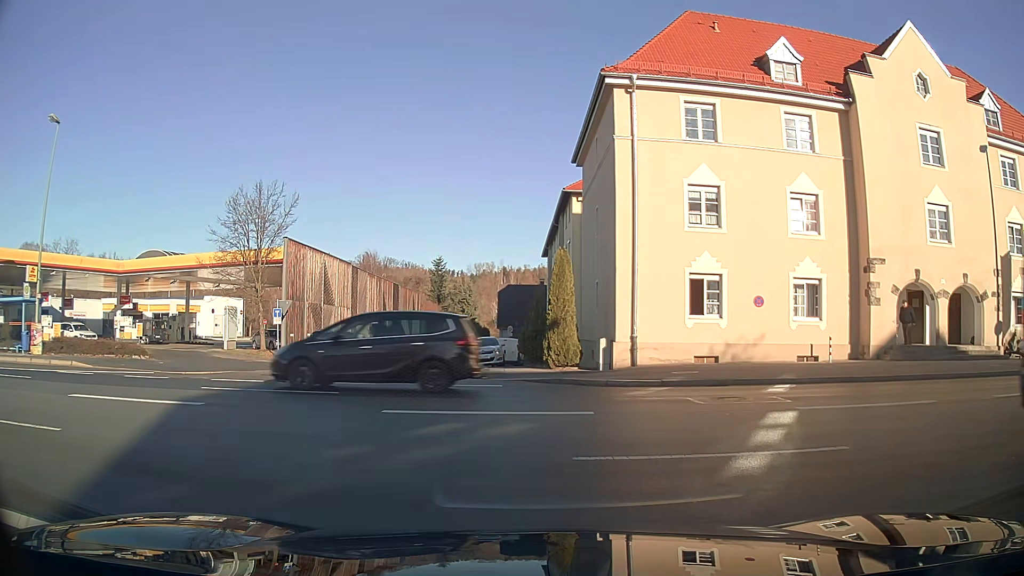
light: Day
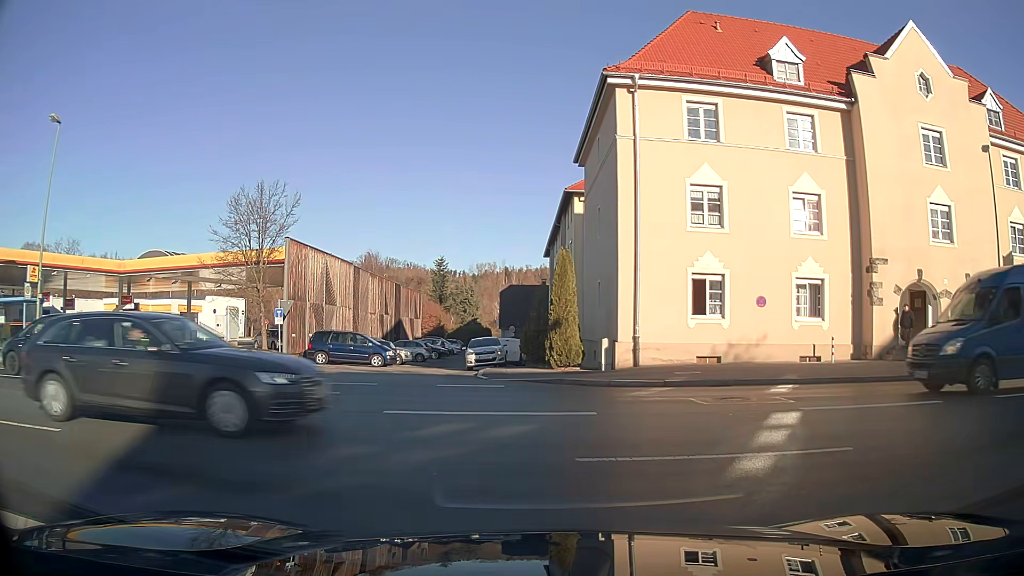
(0.0, 0.0) m; 0°
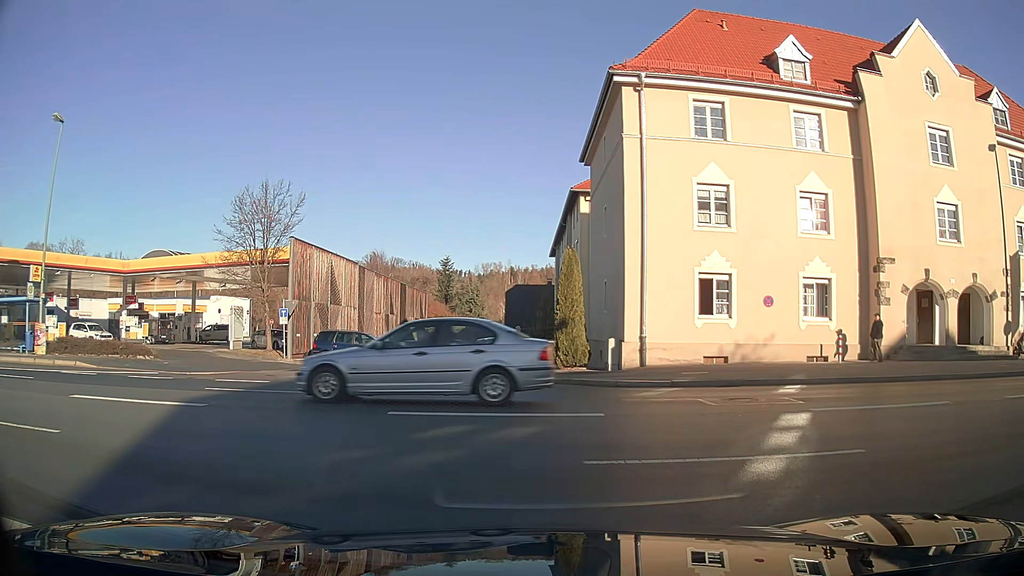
(0.0, +0.2) m; 0°
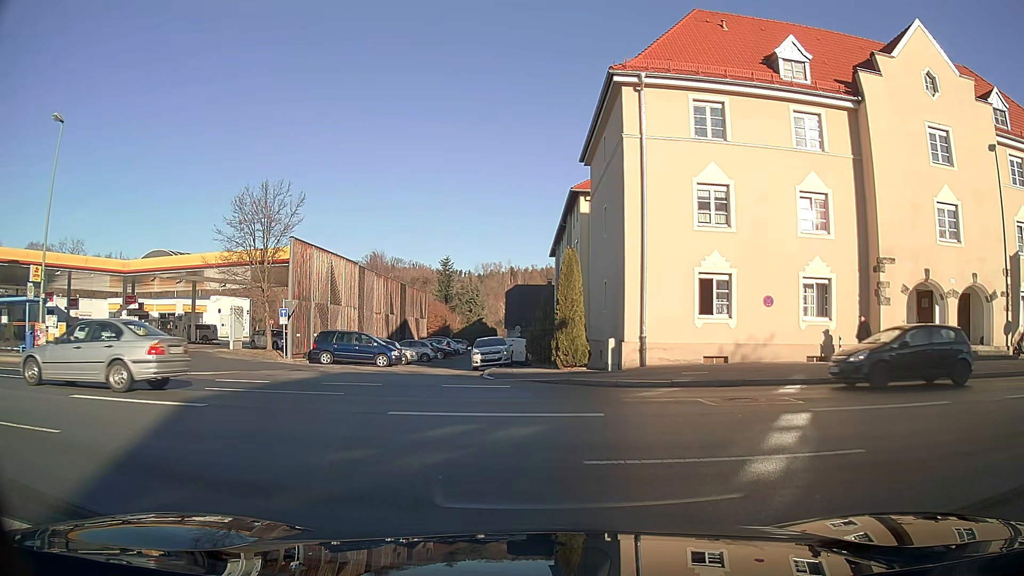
(0.0, 0.0) m; 0°
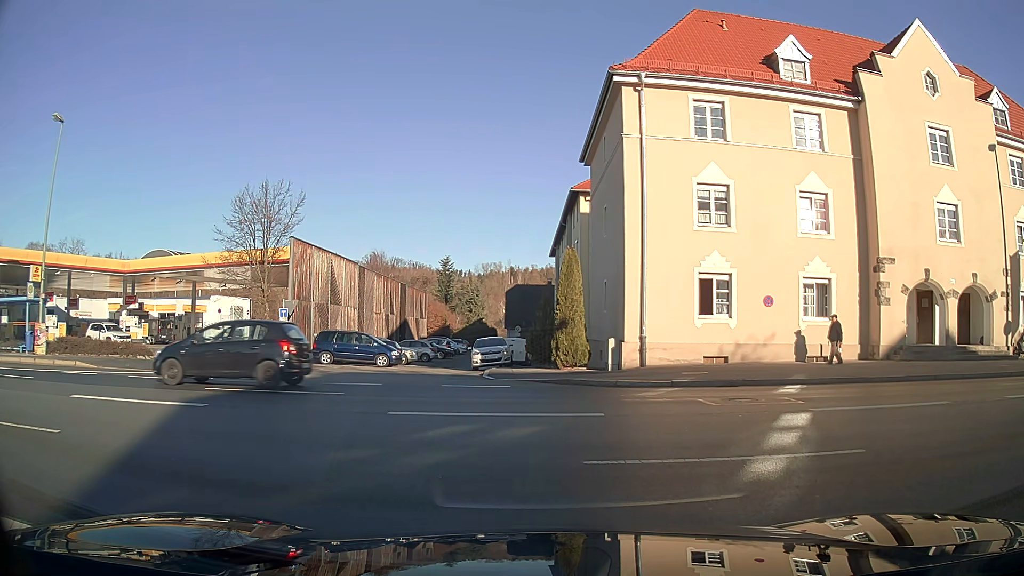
(0.0, 0.0) m; 0°
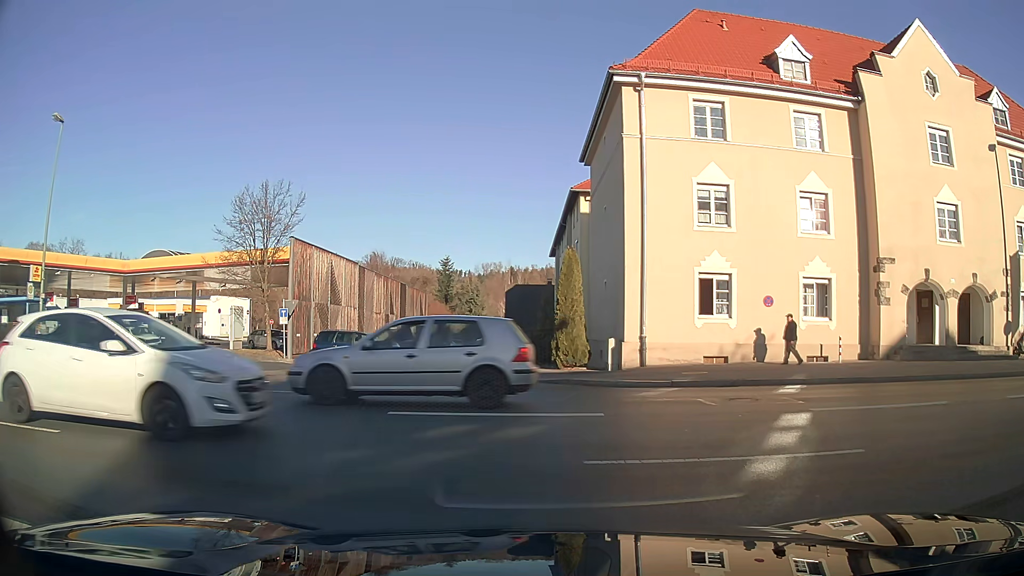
(0.0, 0.0) m; 0°
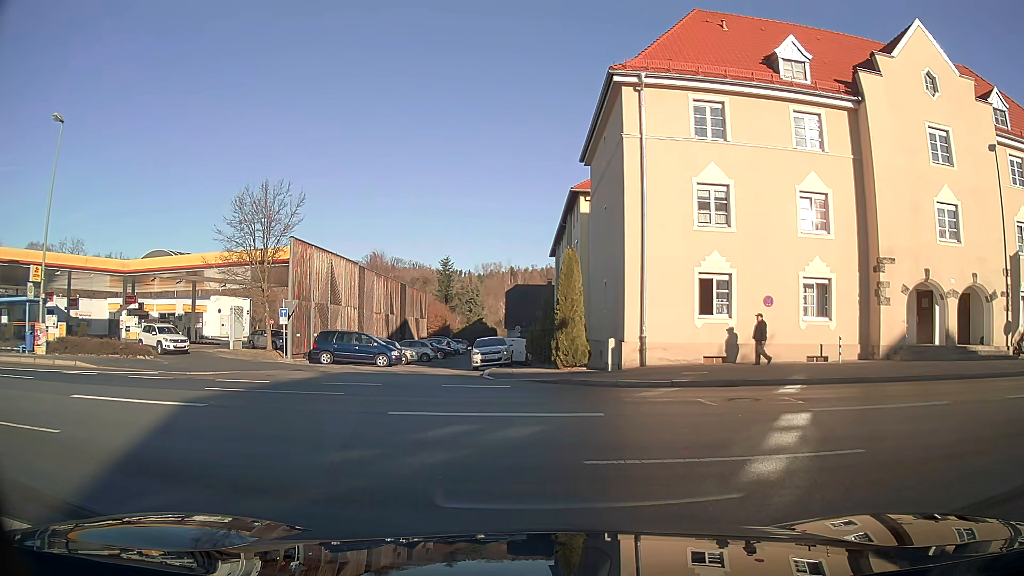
(0.0, 0.0) m; 0°
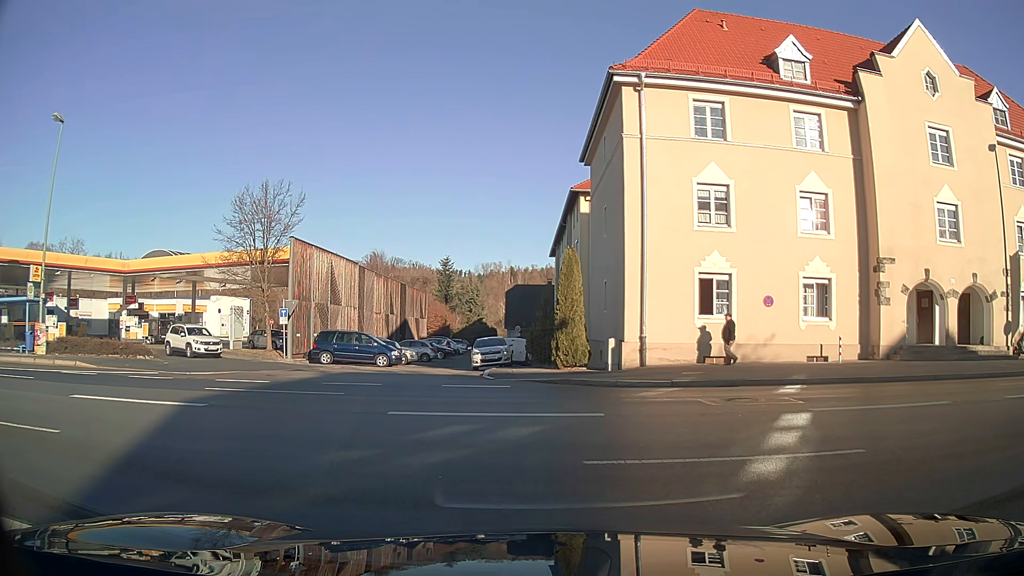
(0.0, 0.0) m; 0°
